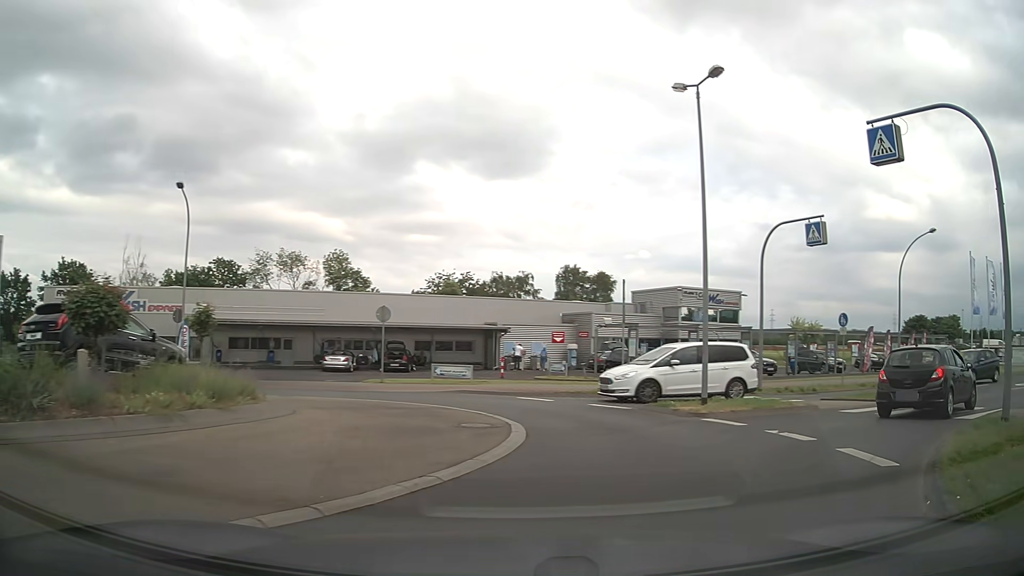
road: unclassified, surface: asphalt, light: Day
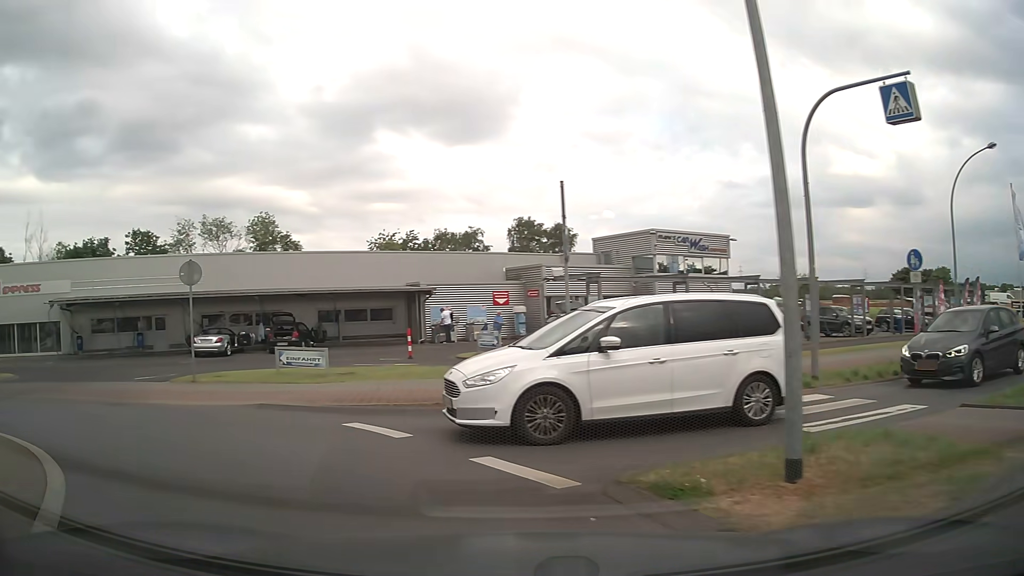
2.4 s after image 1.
(+1.8, +10.6) m; +3°
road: tertiary
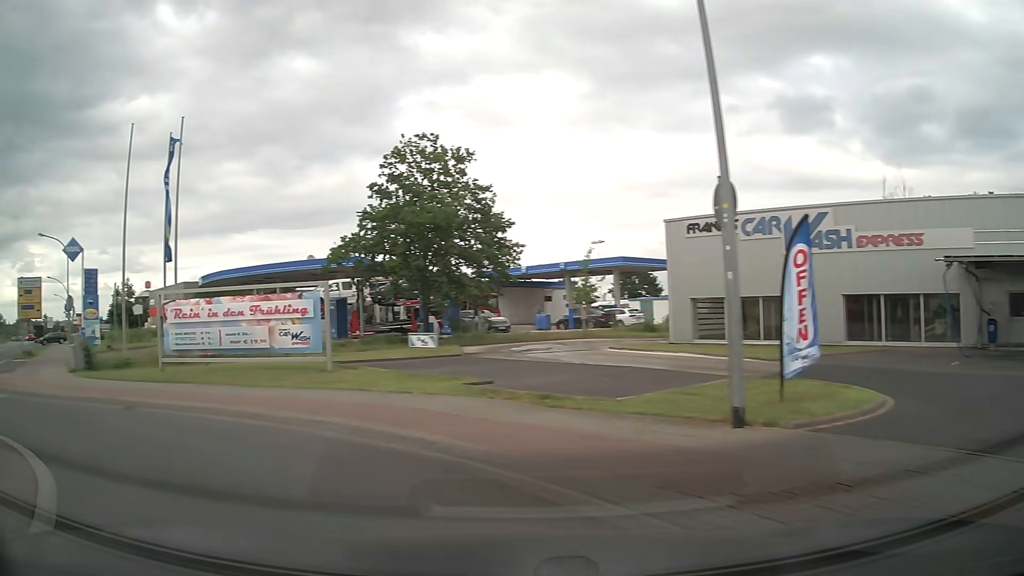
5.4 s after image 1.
(-8.4, +11.3) m; -76°
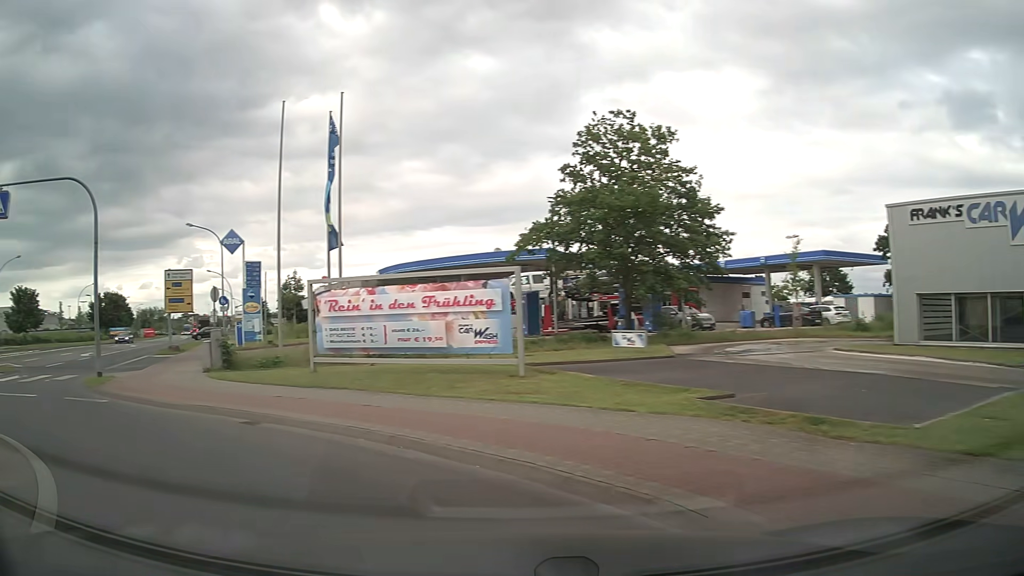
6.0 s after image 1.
(-0.4, +3.1) m; -16°
